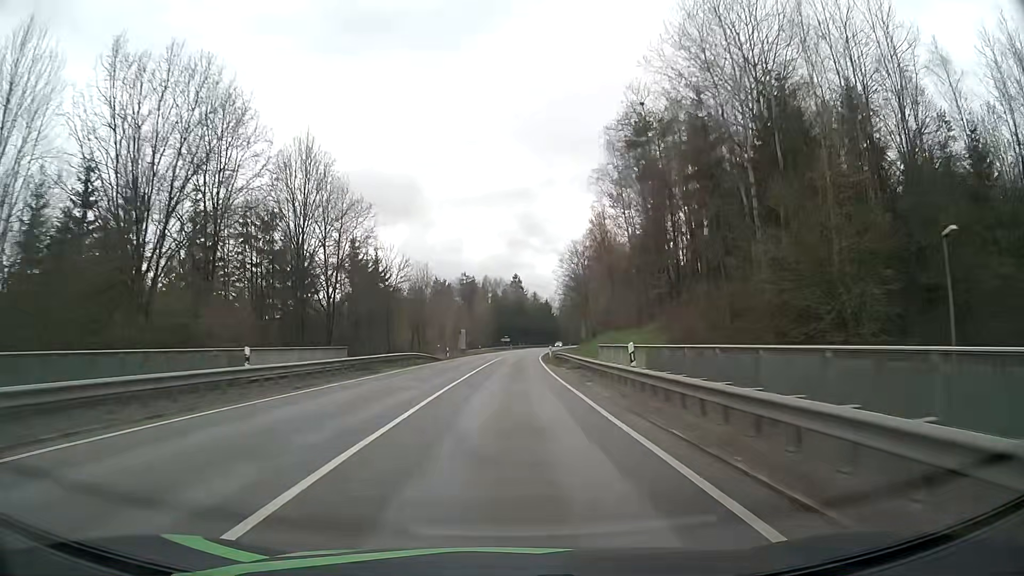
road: secondary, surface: asphalt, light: Day
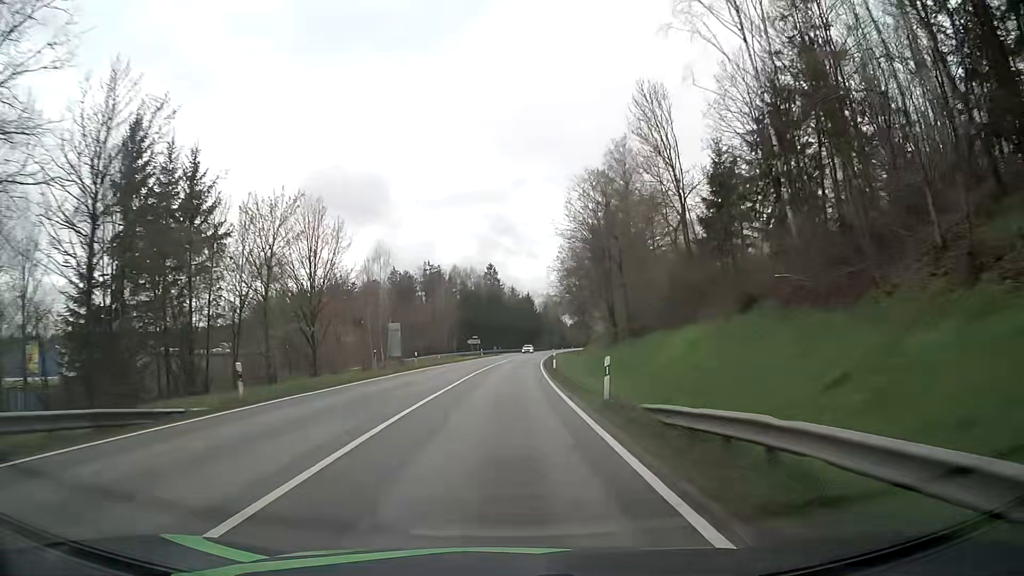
(+0.7, +42.4) m; +2°
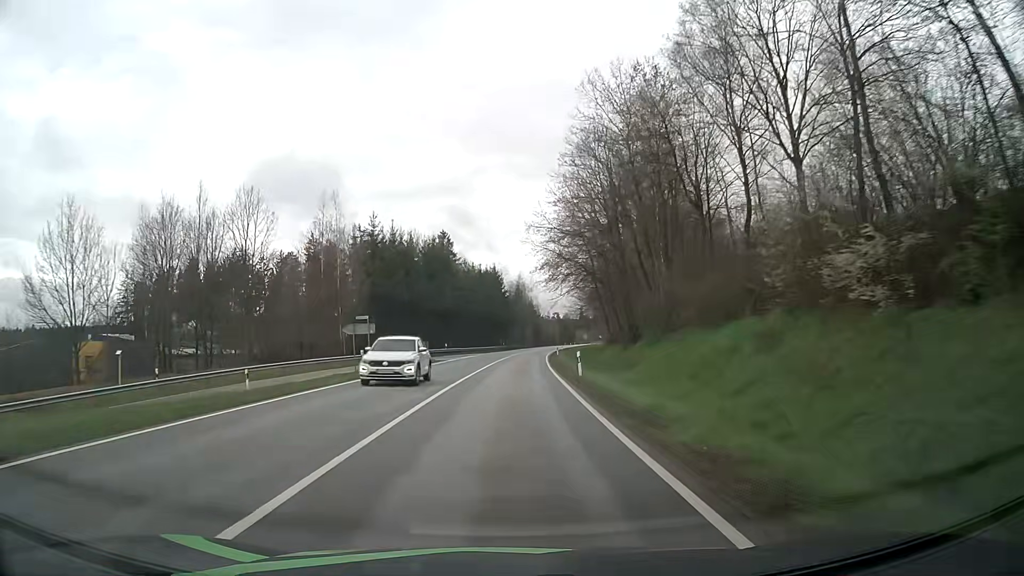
(+1.4, +55.7) m; +3°
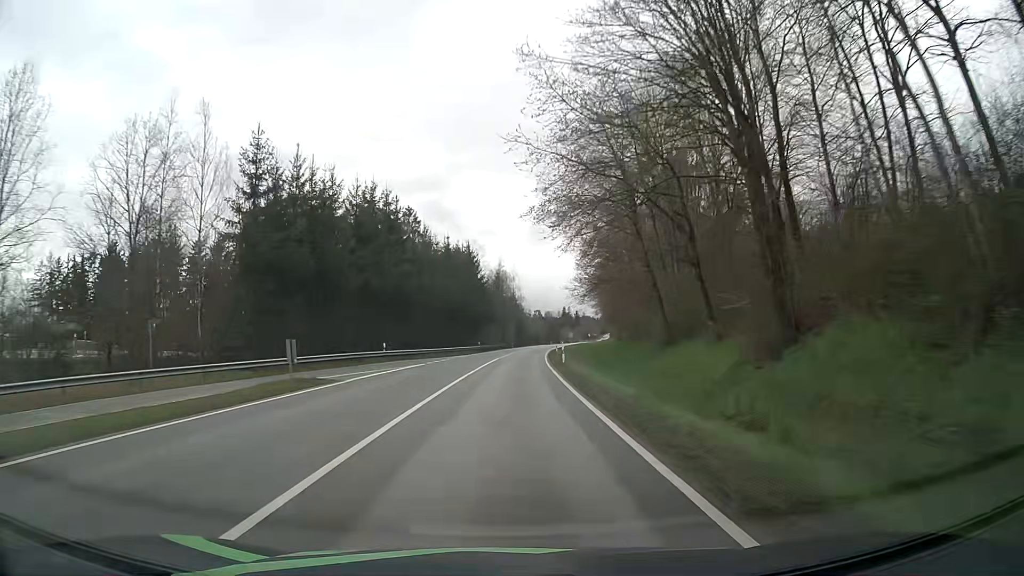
(+0.5, +26.7) m; +2°
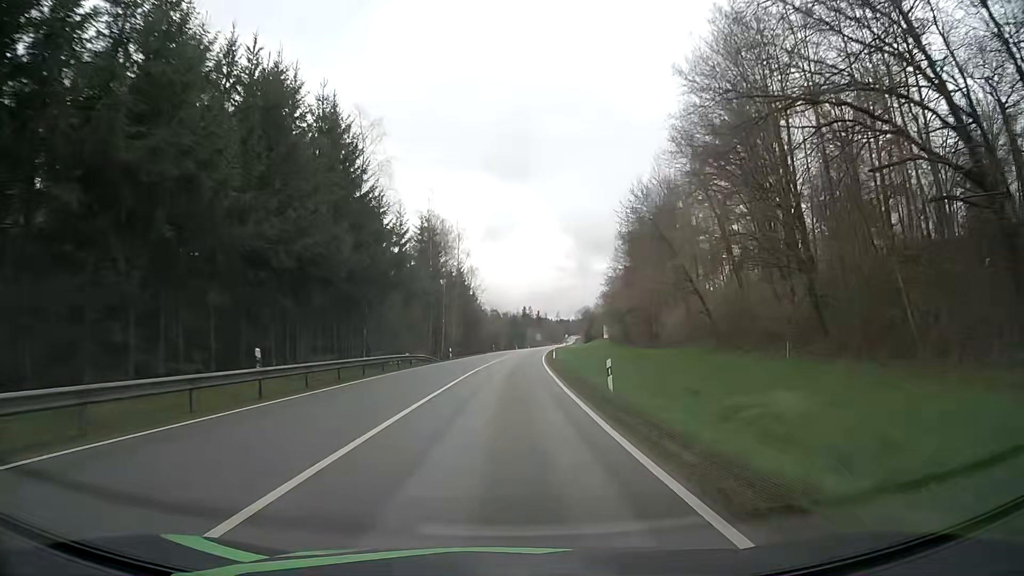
(+2.1, +63.4) m; +4°
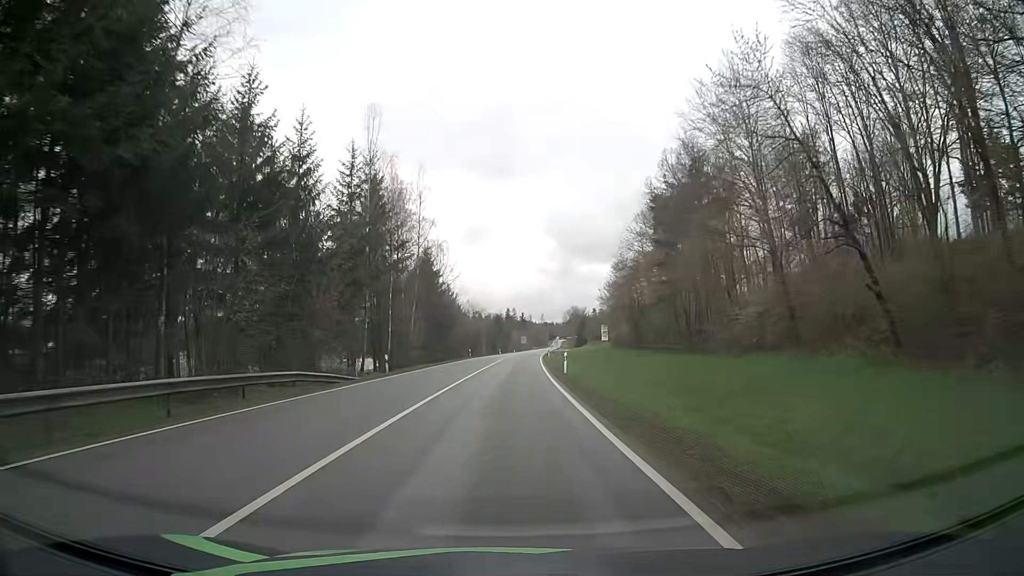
(+0.3, +24.9) m; +1°
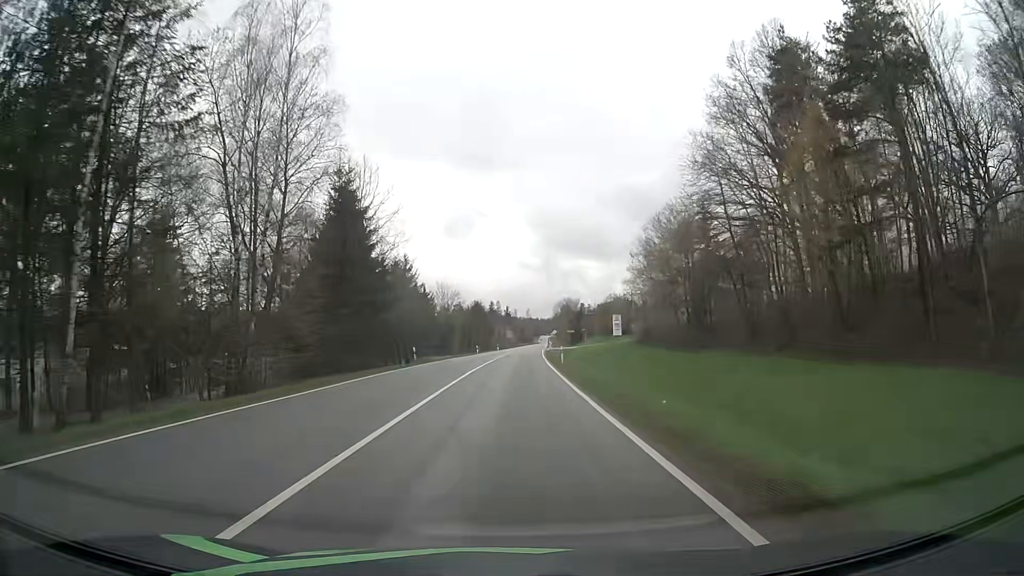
(+0.5, +36.1) m; +2°
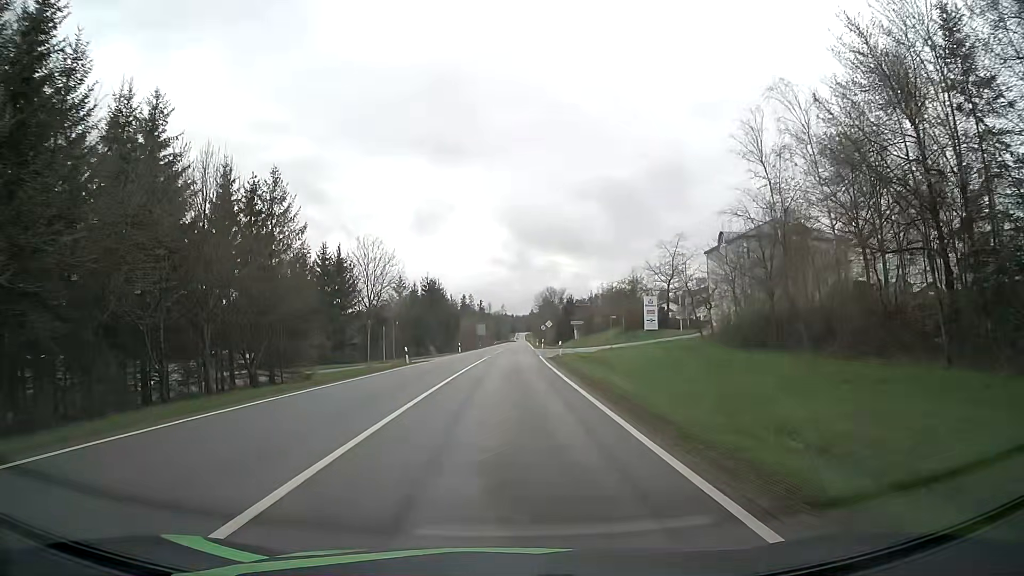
(+0.7, +42.9) m; +2°
